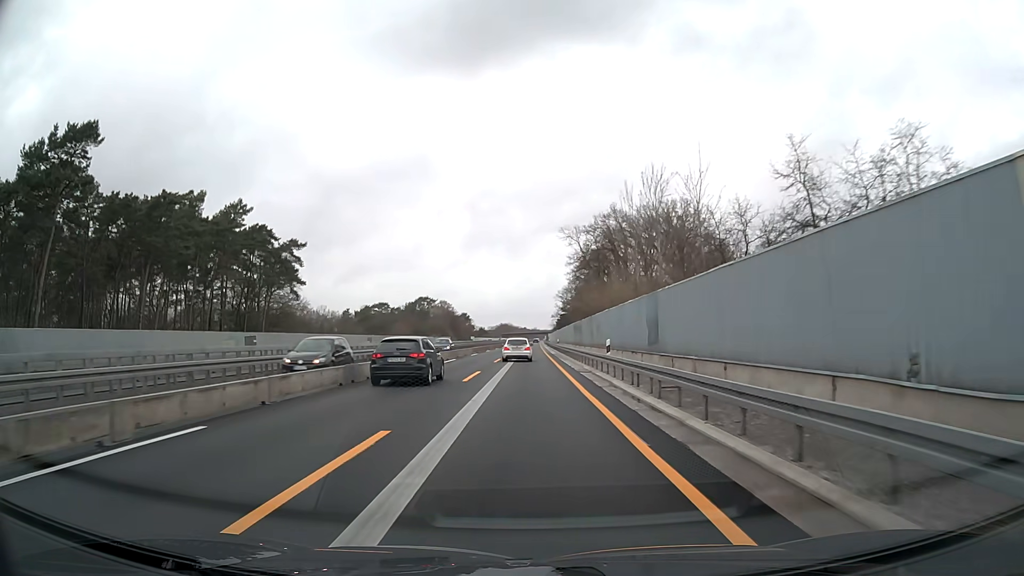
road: motorway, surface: asphalt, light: Day
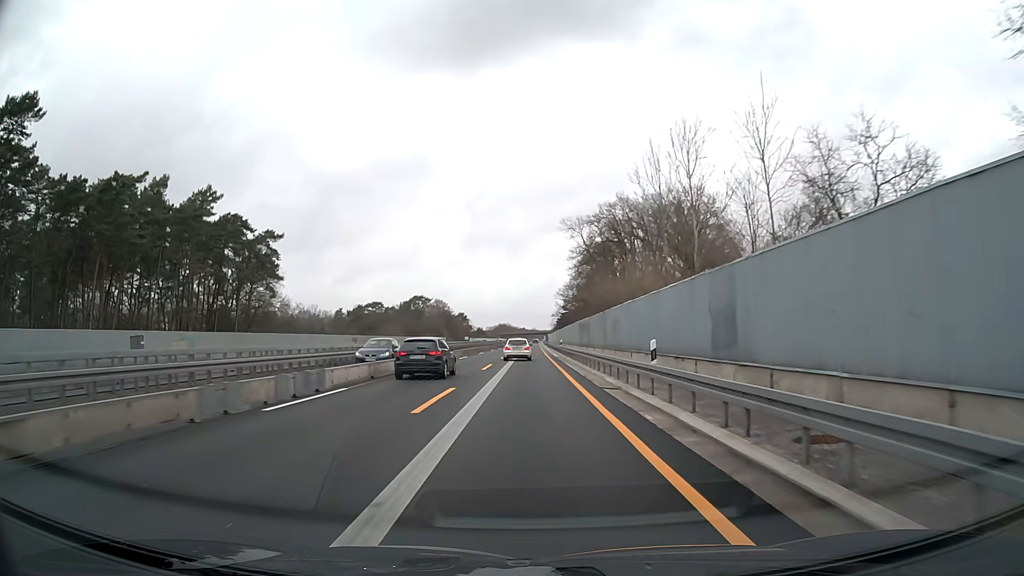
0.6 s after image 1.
(0.0, +9.3) m; 0°
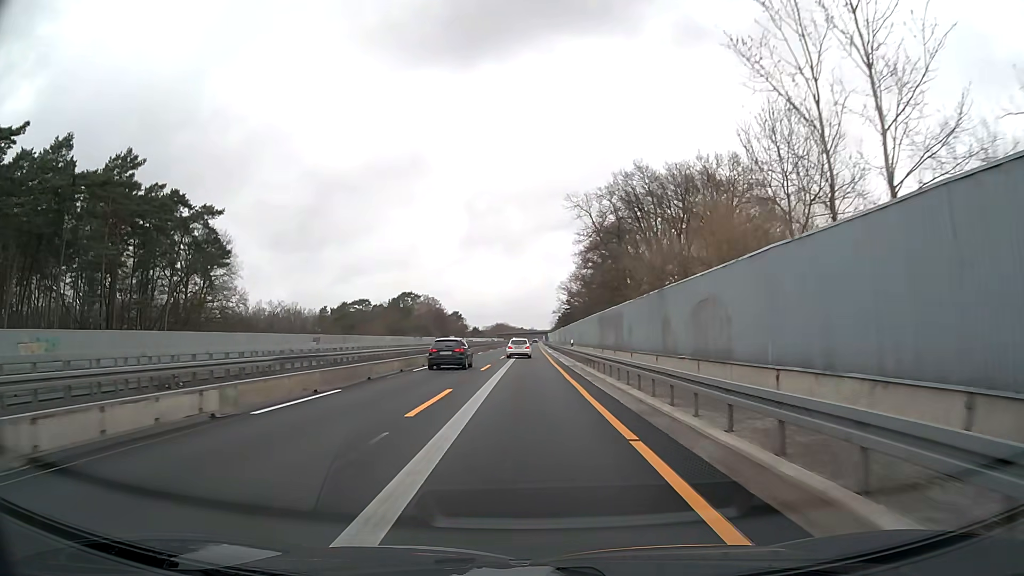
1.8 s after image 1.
(0.0, +18.5) m; 0°
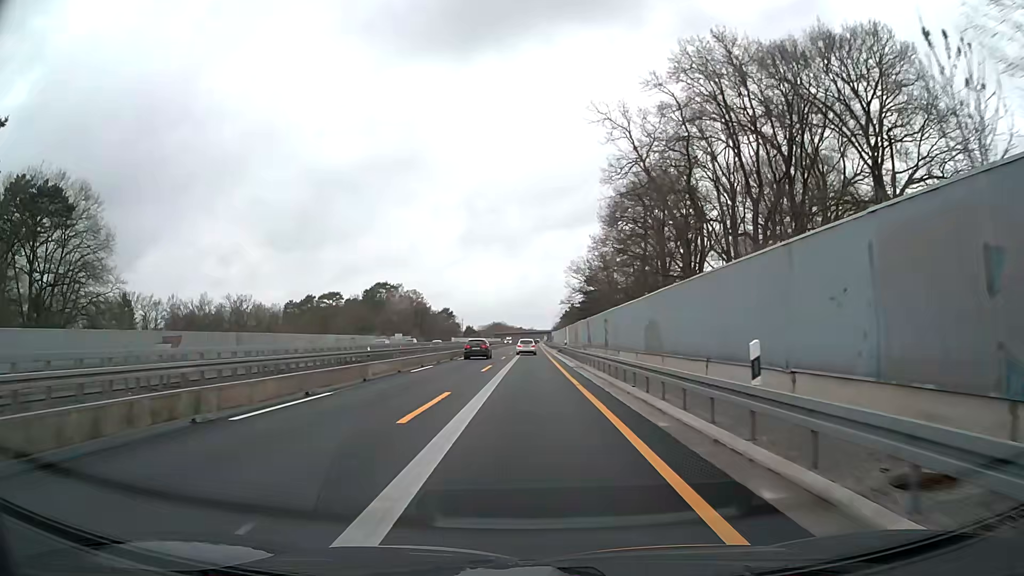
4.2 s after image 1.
(0.0, +37.1) m; 0°
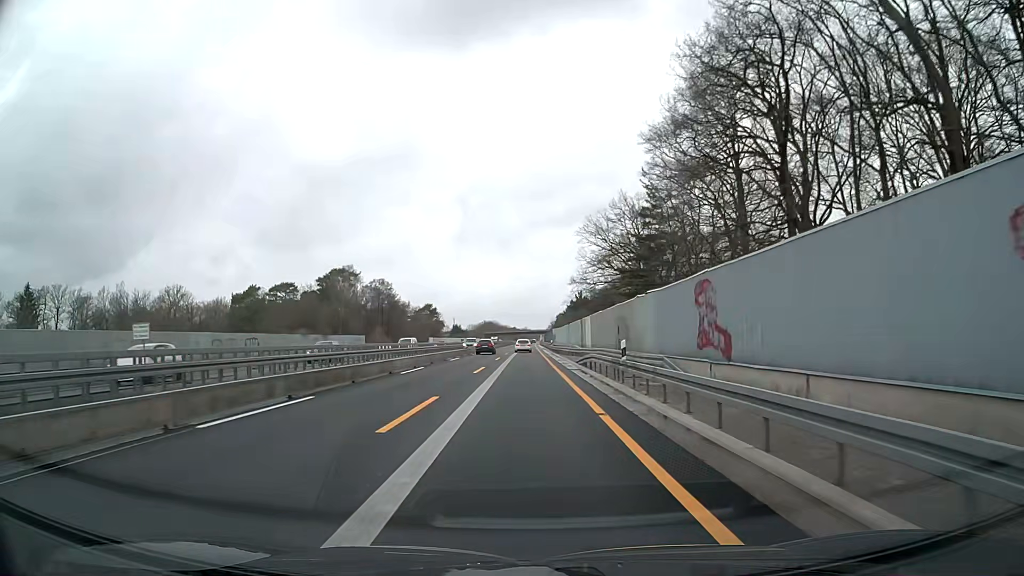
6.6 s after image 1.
(+0.1, +37.1) m; 0°
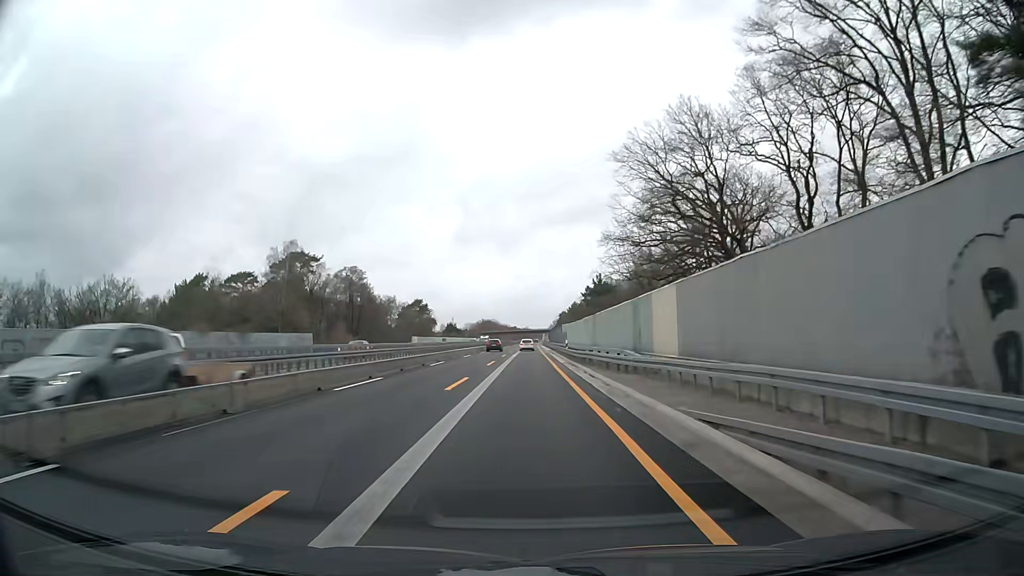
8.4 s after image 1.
(0.0, +27.8) m; 0°
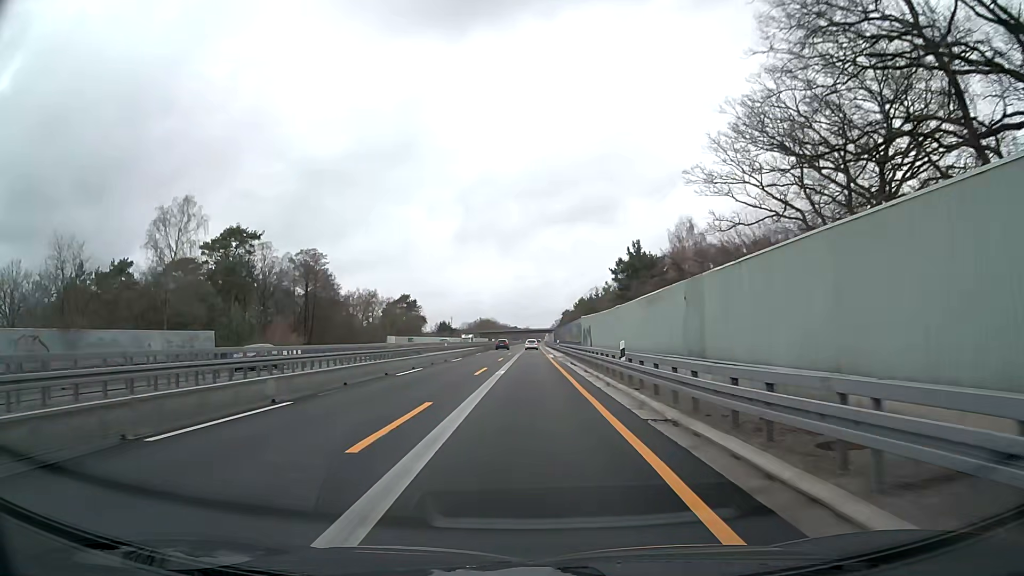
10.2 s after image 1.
(-0.1, +27.8) m; 0°
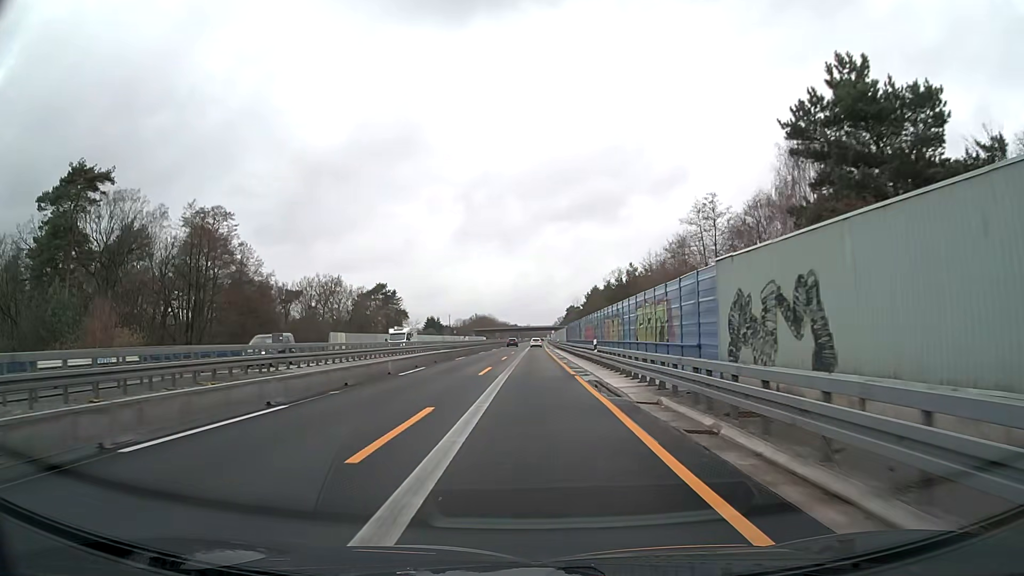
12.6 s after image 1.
(0.0, +37.1) m; 0°
(0, +10) (0, +20) (0, +30) (0, +40) (0, +50) (+1, +60) (+1, +70) (+1, +80) (+1, +90) (+1, +100) m
